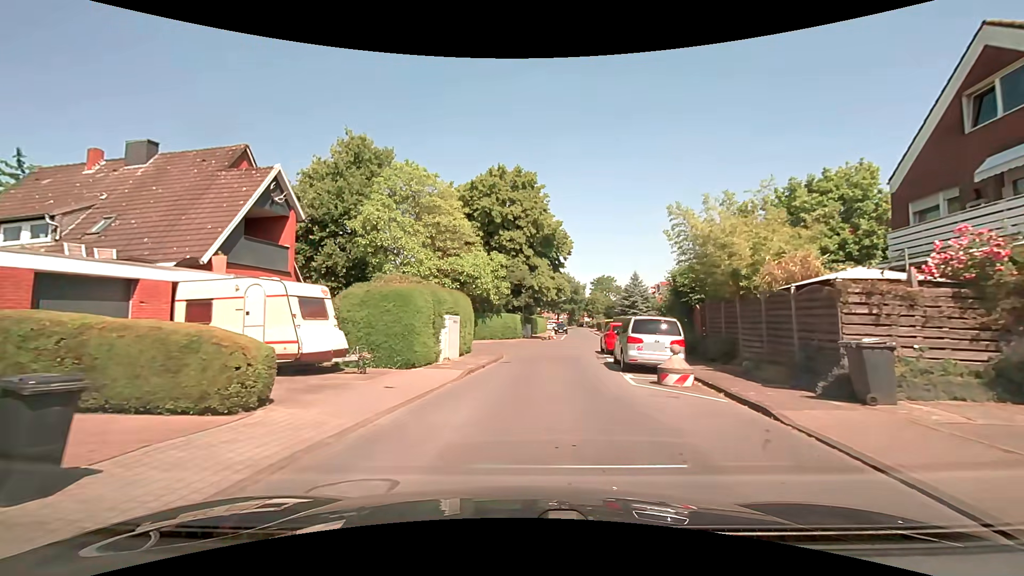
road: residential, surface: asphalt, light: Day
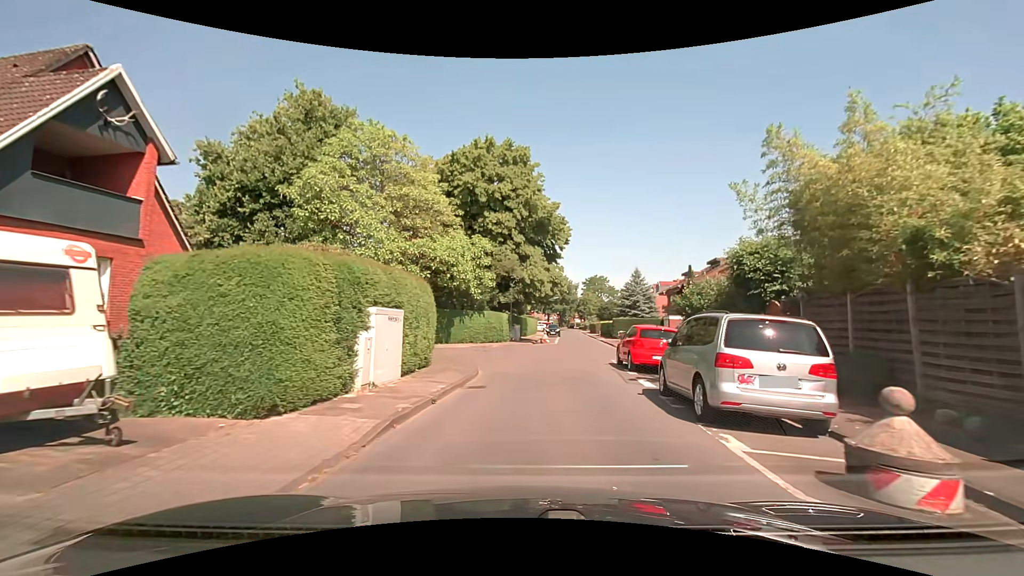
(0.0, +7.3) m; +1°
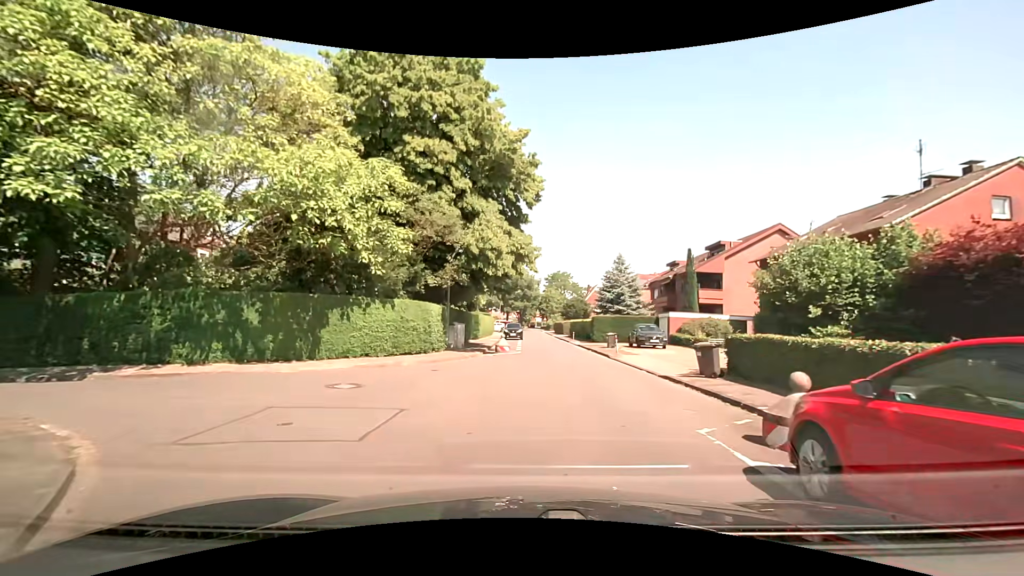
(+0.5, +14.1) m; +5°
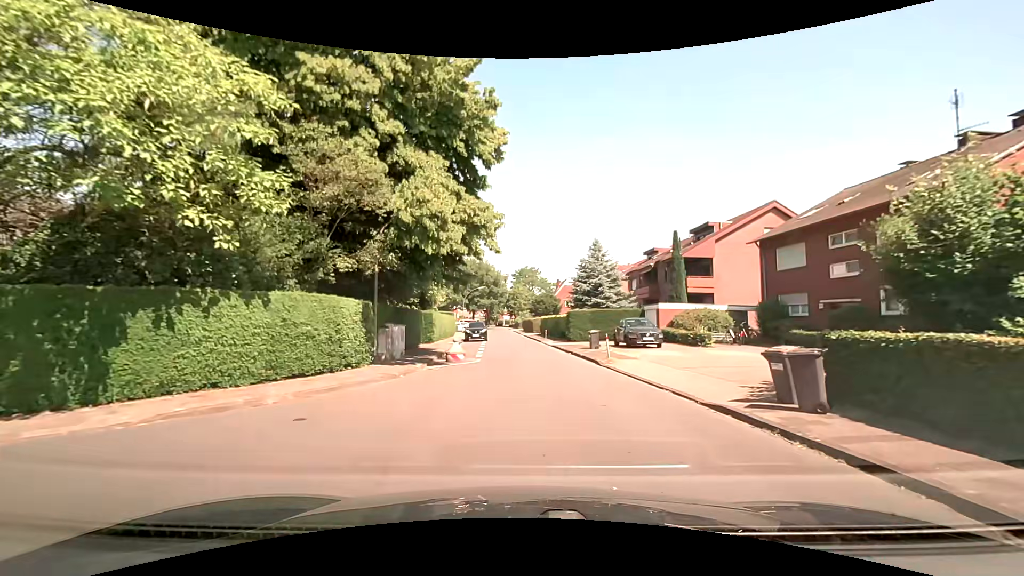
(+0.2, +6.5) m; +4°
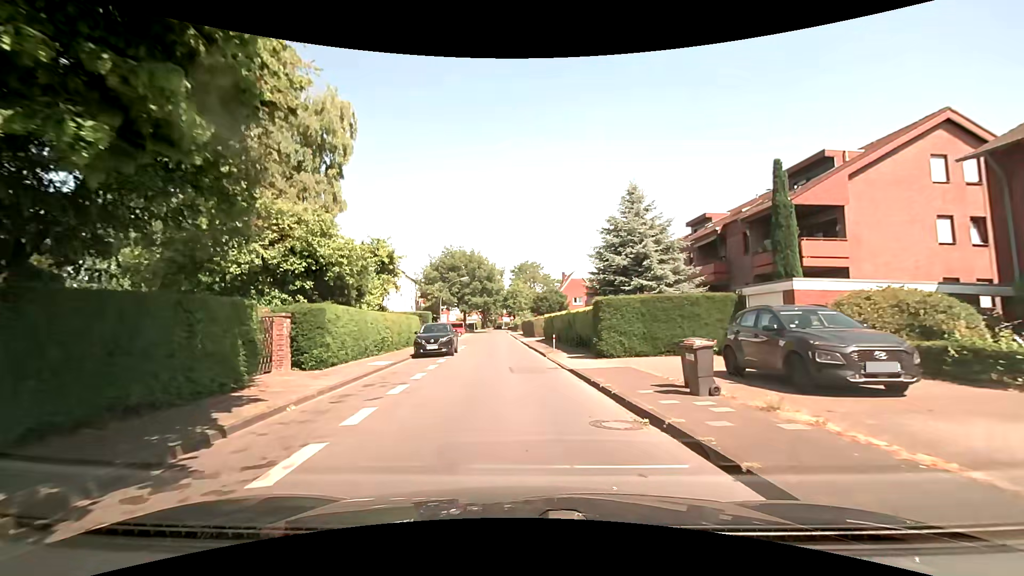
(+0.5, +17.0) m; -1°
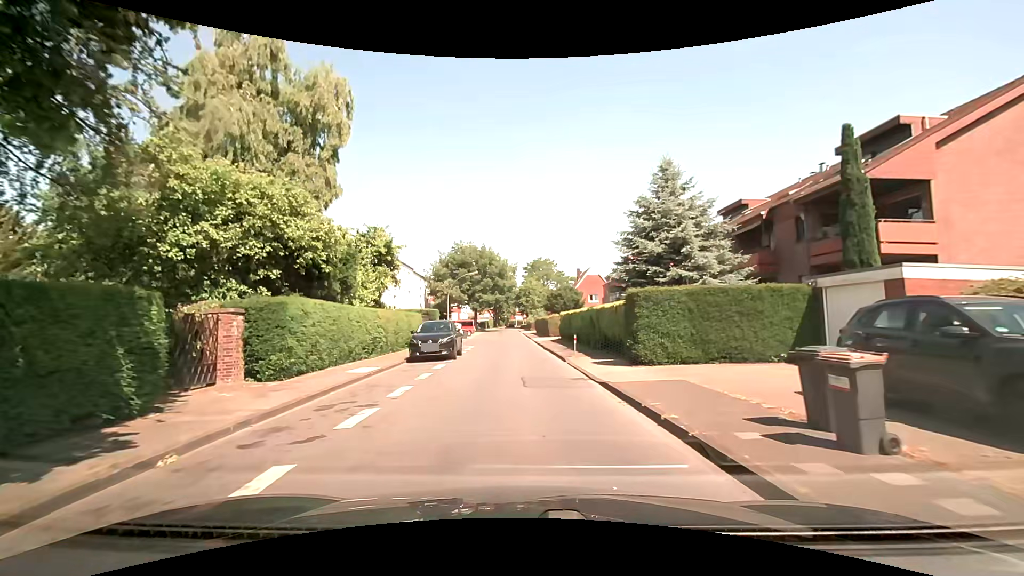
(-0.1, +3.7) m; -1°
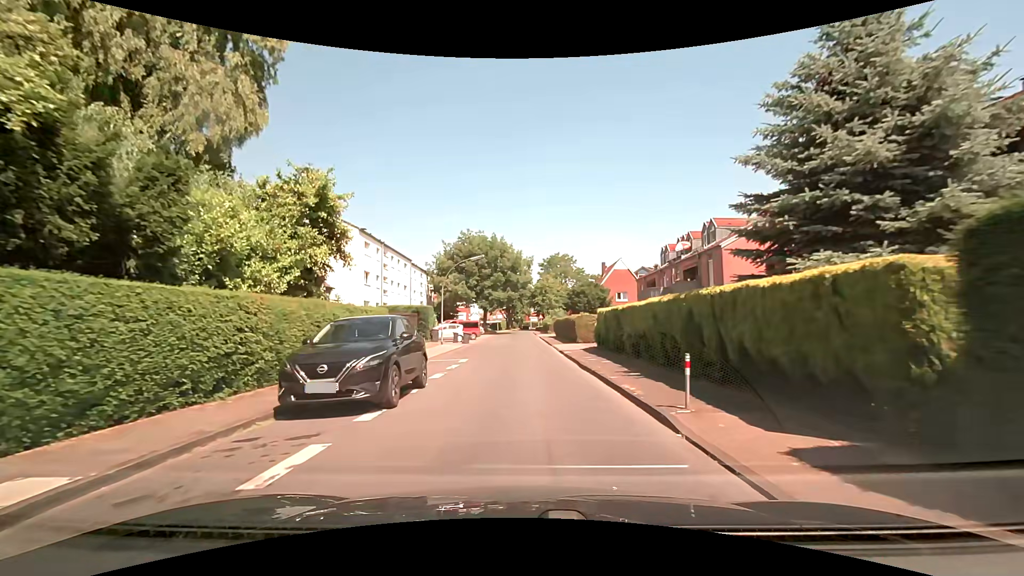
(-0.4, +11.7) m; -3°
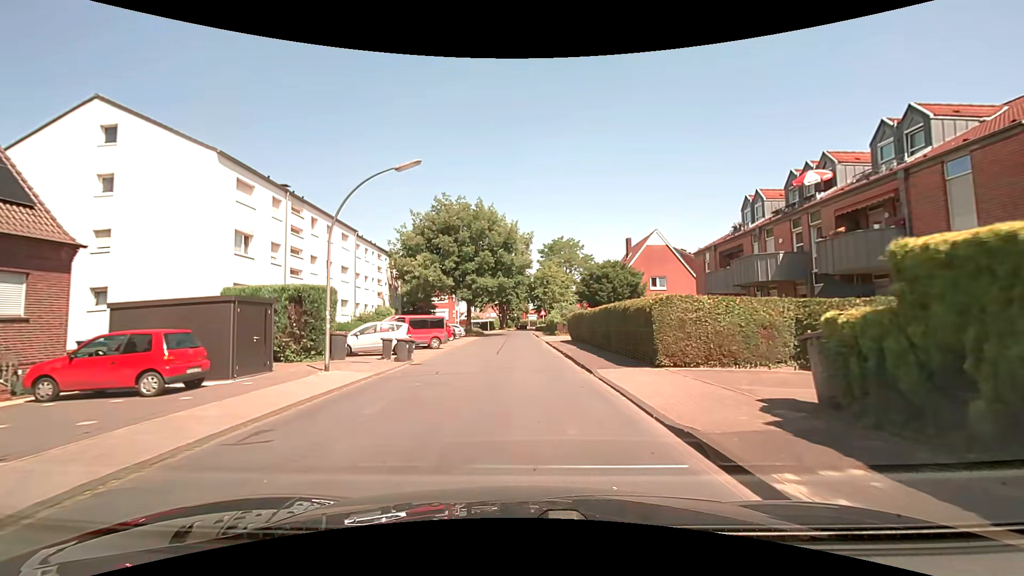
(+0.1, +20.7) m; +1°
